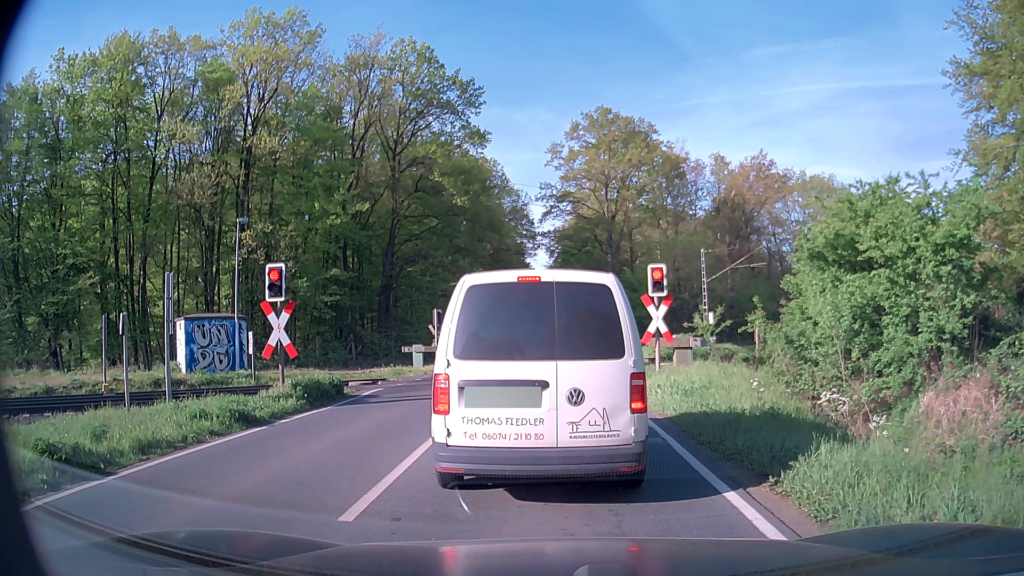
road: secondary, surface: asphalt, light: Day
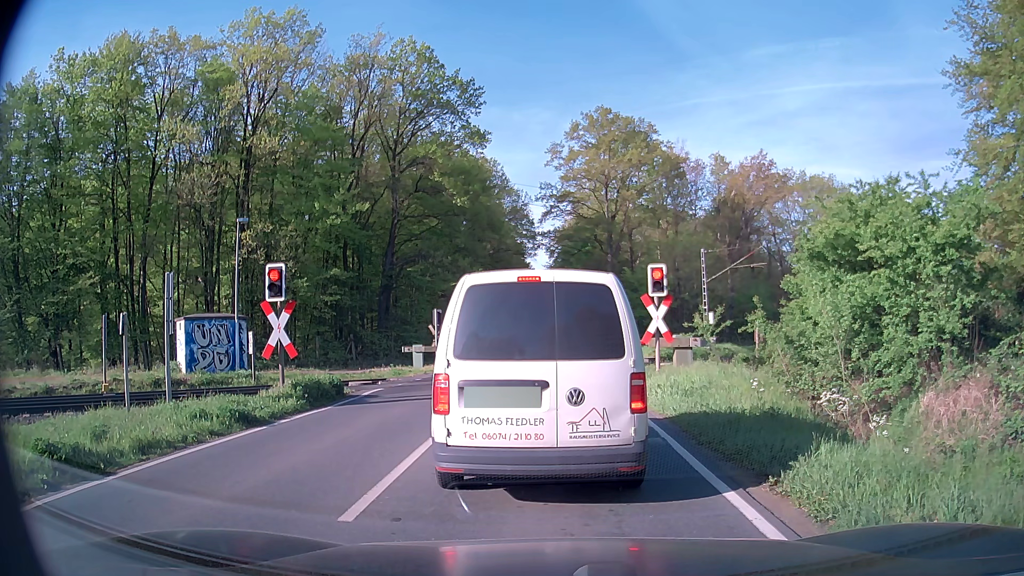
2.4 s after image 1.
(0.0, 0.0) m; 0°
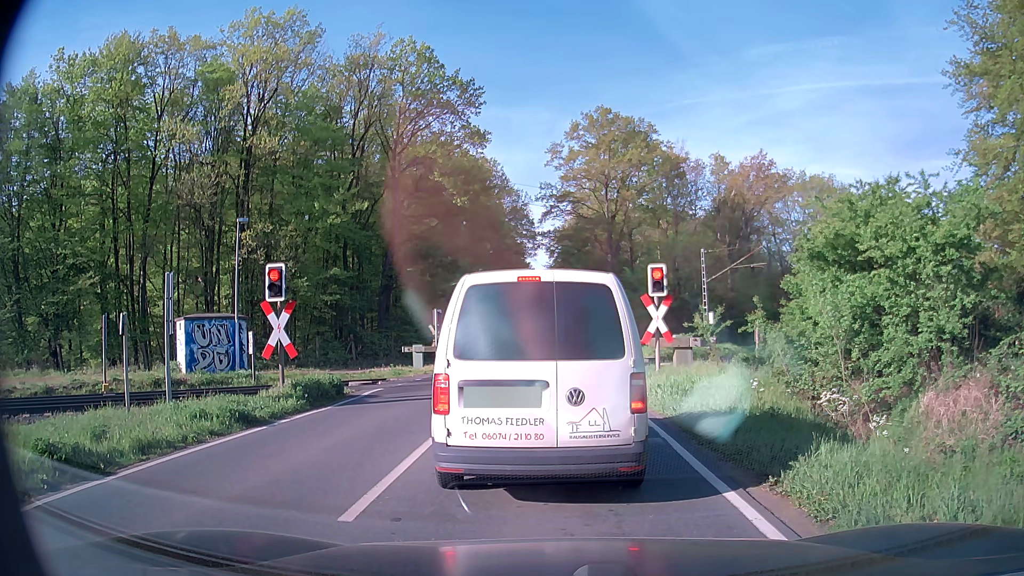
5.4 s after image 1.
(0.0, 0.0) m; 0°
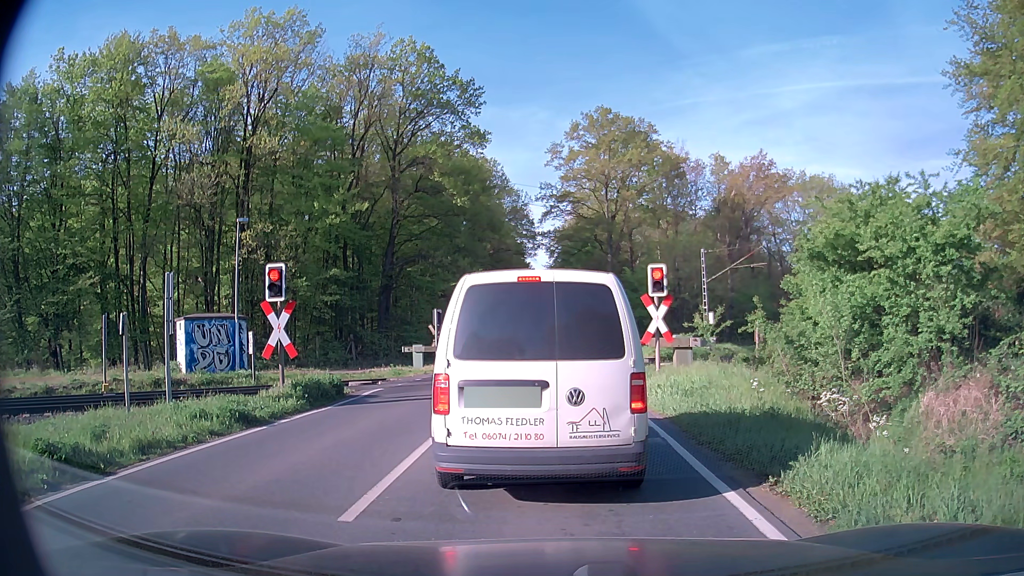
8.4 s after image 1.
(0.0, 0.0) m; 0°
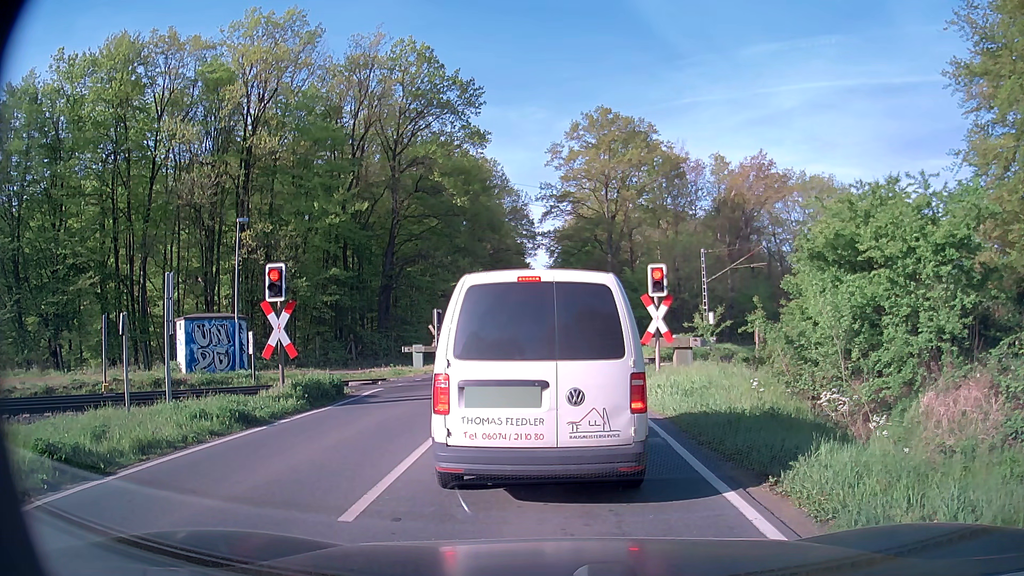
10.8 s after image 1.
(0.0, 0.0) m; 0°
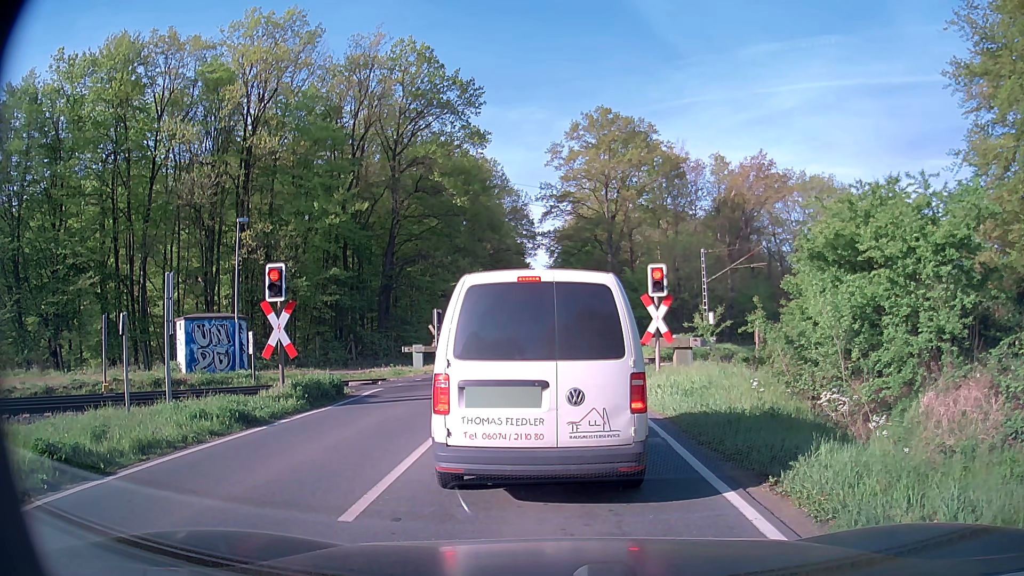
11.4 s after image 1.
(0.0, 0.0) m; 0°
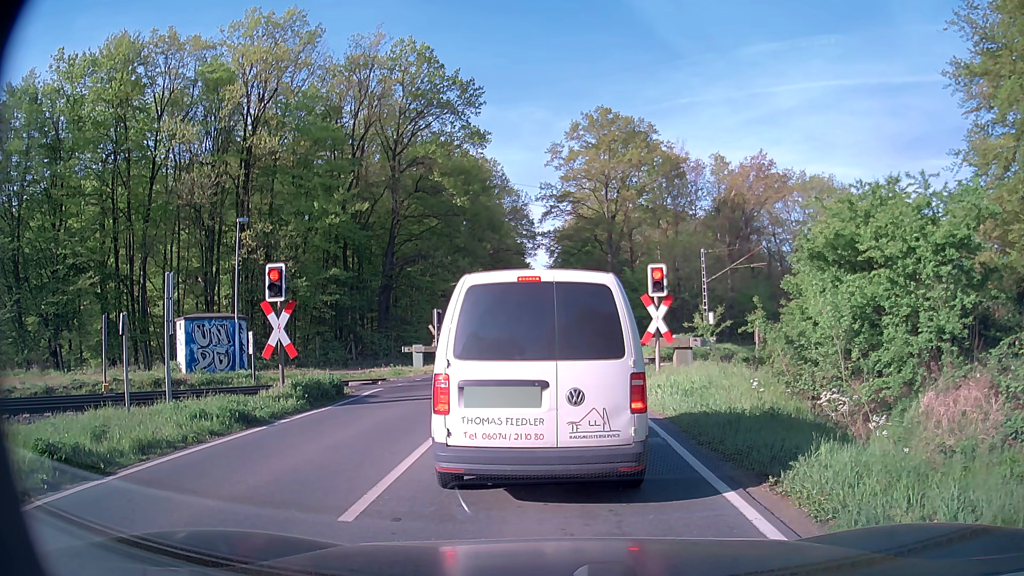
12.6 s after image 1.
(0.0, 0.0) m; 0°
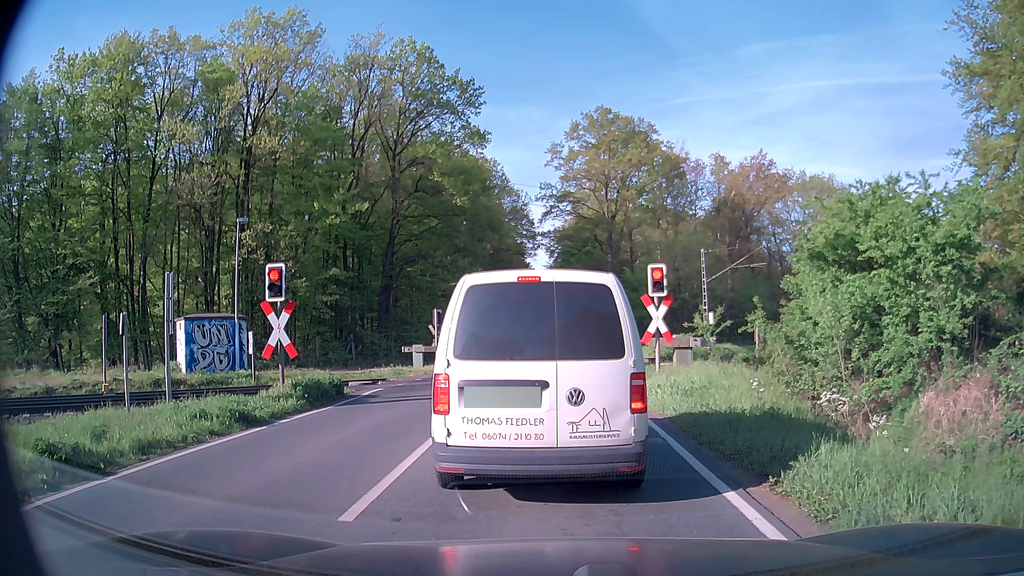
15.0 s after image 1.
(0.0, 0.0) m; 0°
